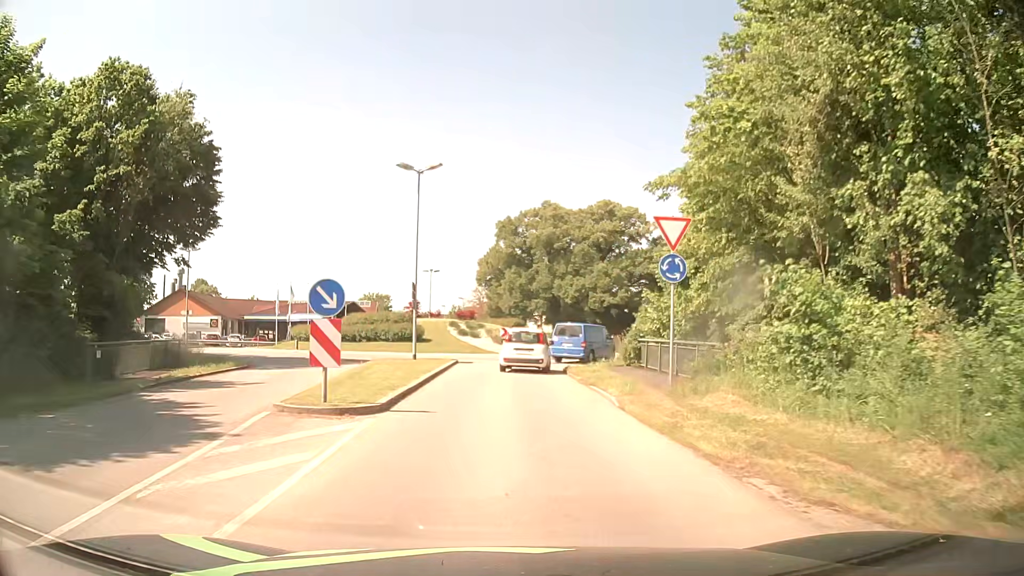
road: secondary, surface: asphalt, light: Day
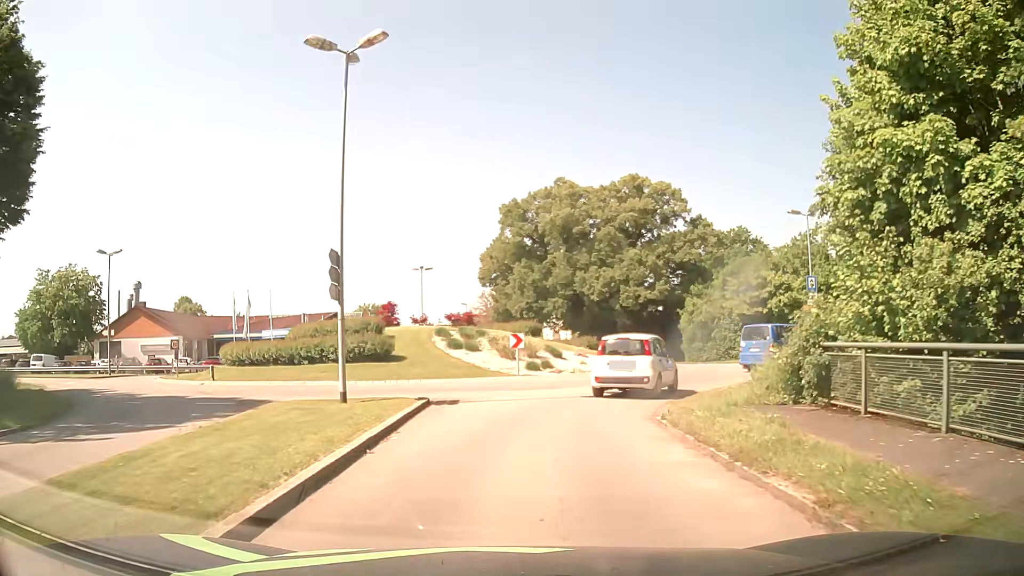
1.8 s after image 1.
(0.0, +14.0) m; -1°
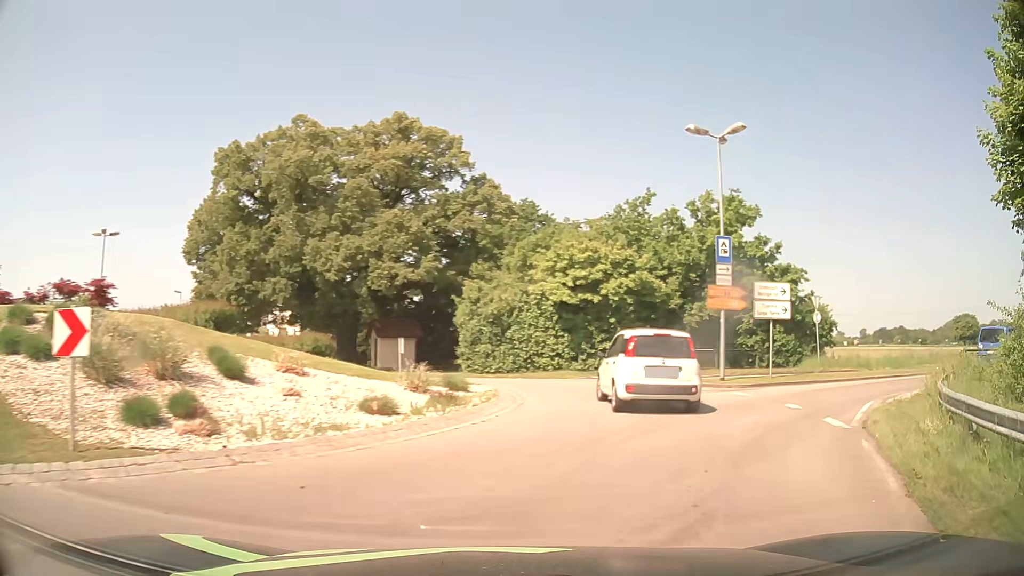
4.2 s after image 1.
(+1.6, +17.2) m; +21°
